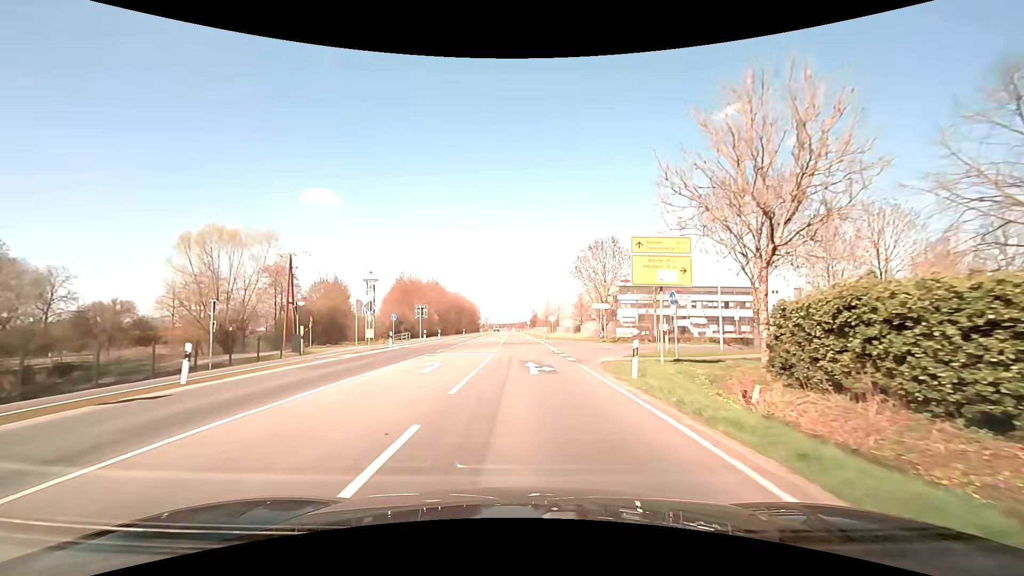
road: secondary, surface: asphalt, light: Day
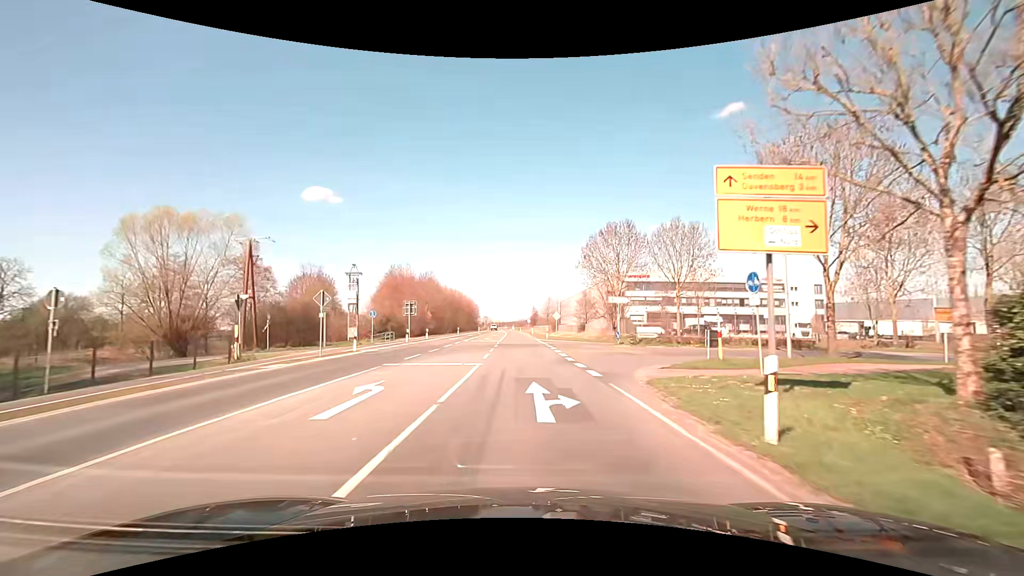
(0.0, +7.6) m; 0°
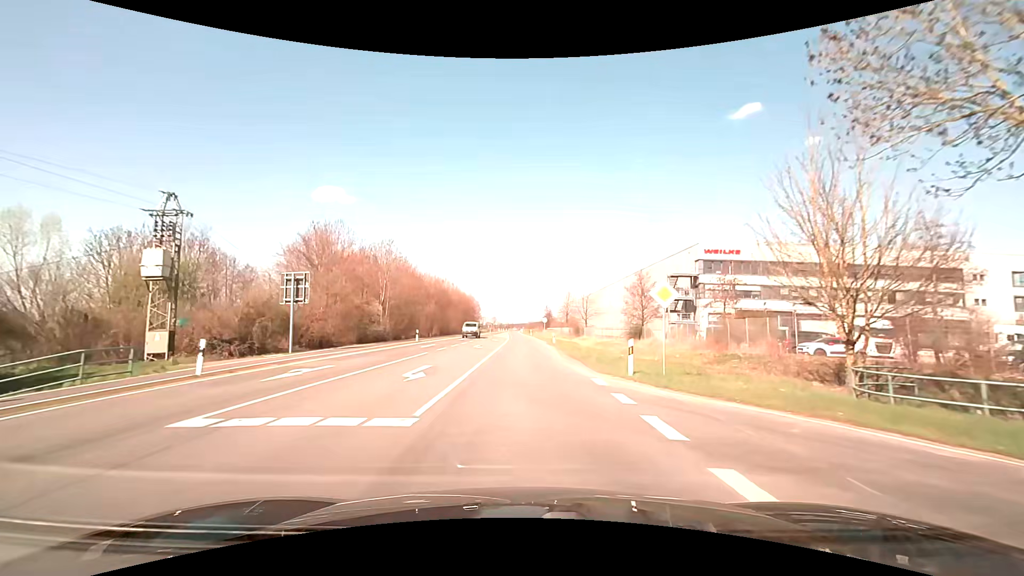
(-0.5, +38.0) m; -2°
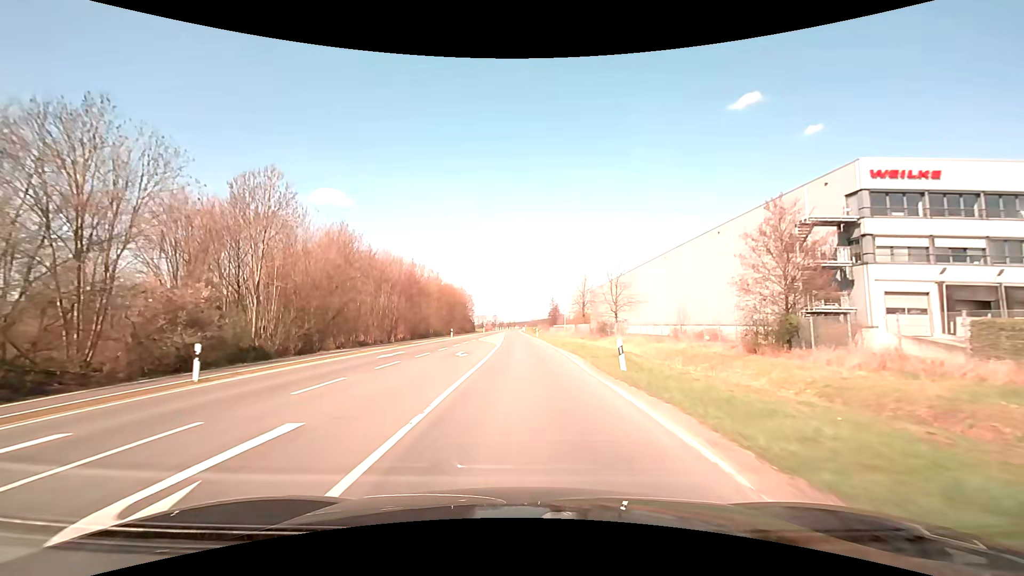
(0.0, +30.5) m; 0°
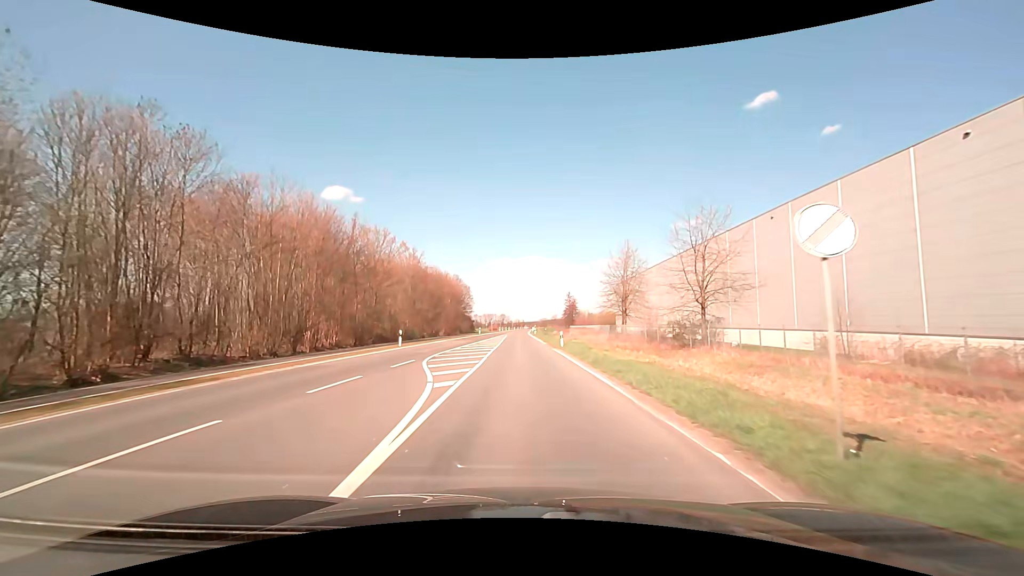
(-0.2, +30.4) m; -1°
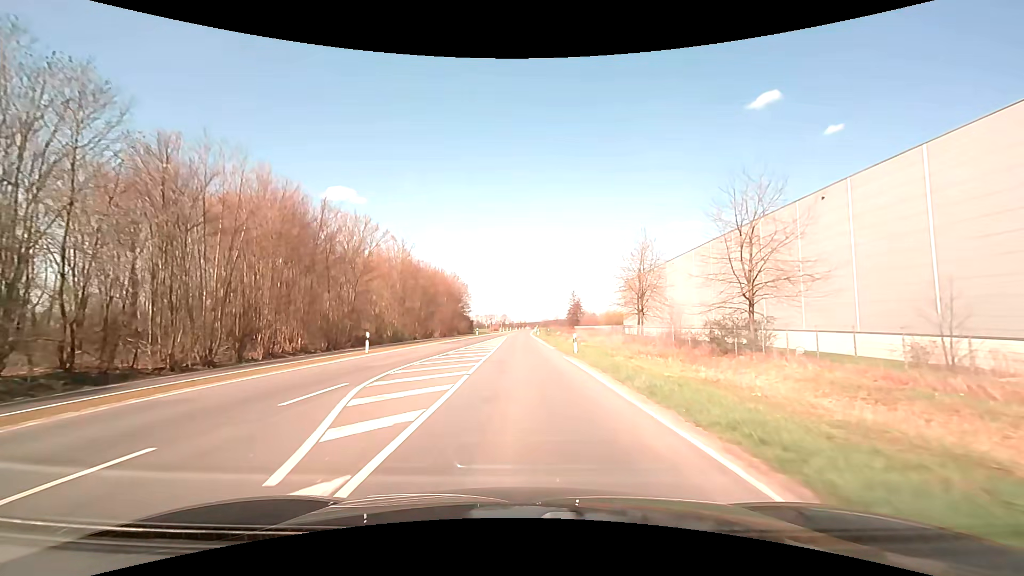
(0.0, +7.6) m; 0°
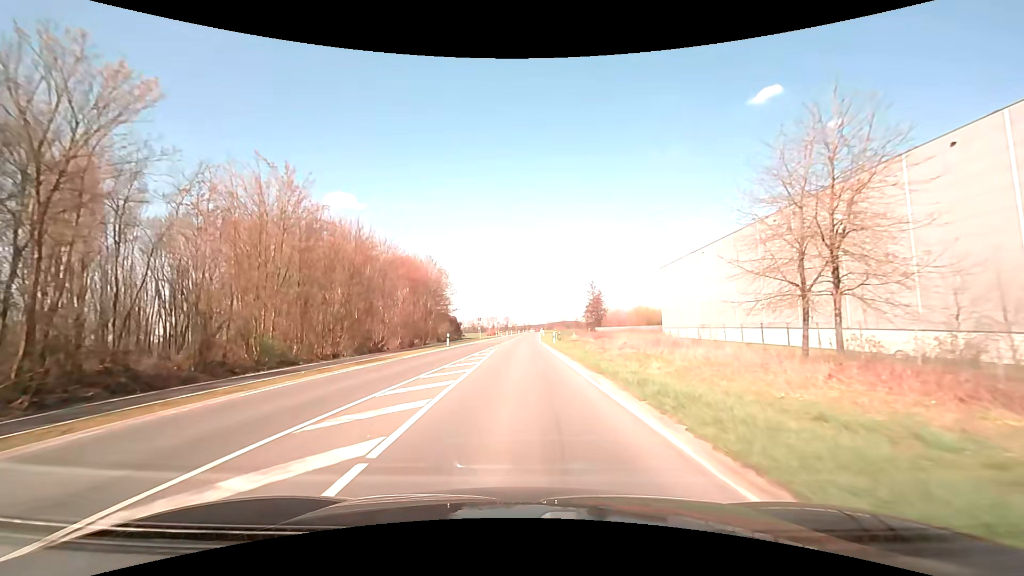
(0.0, +32.8) m; 0°
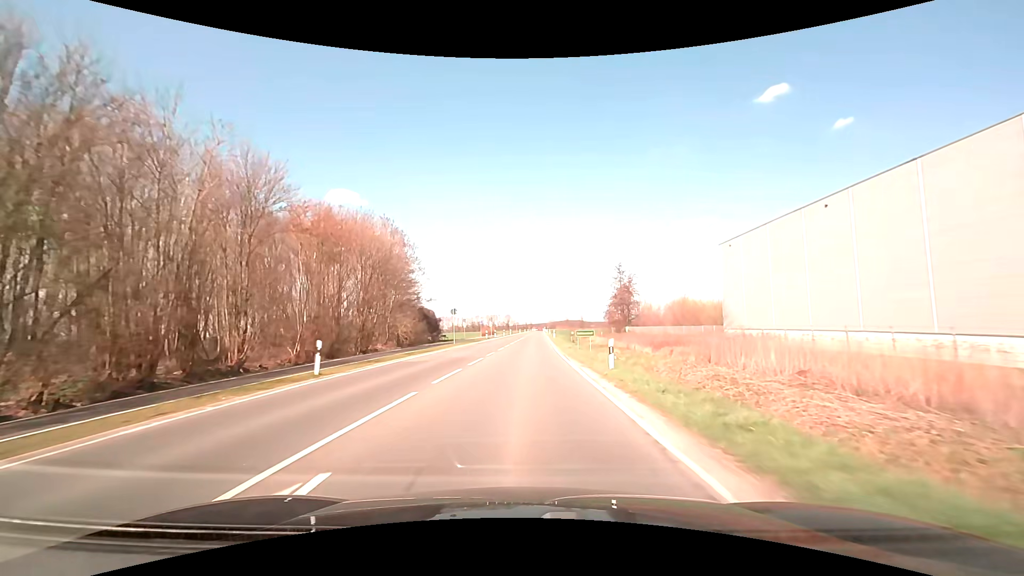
(0.0, +28.3) m; 0°
(0, +10) (0, +20) (0, +30) (0, +40) (+1, +50) (+1, +60) (+1, +70) (+1, +80) (+2, +90) (+2, +100) m
